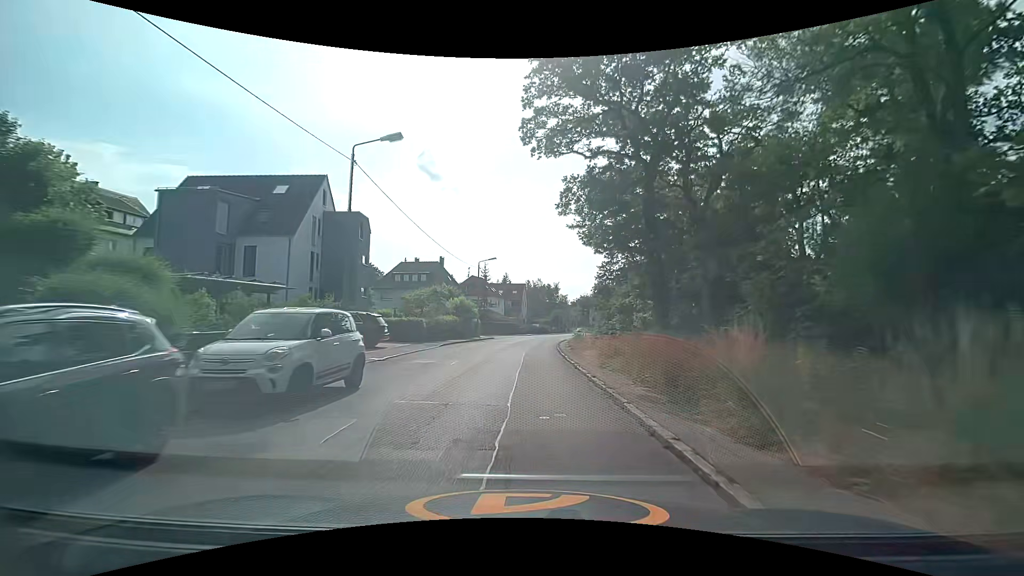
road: tertiary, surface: asphalt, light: Day
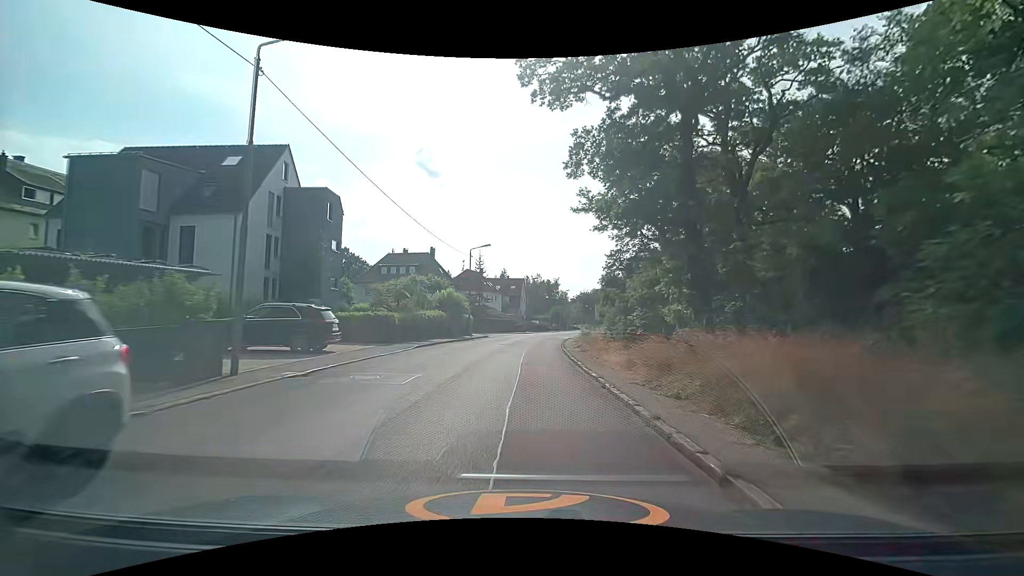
(-0.1, +6.7) m; -1°
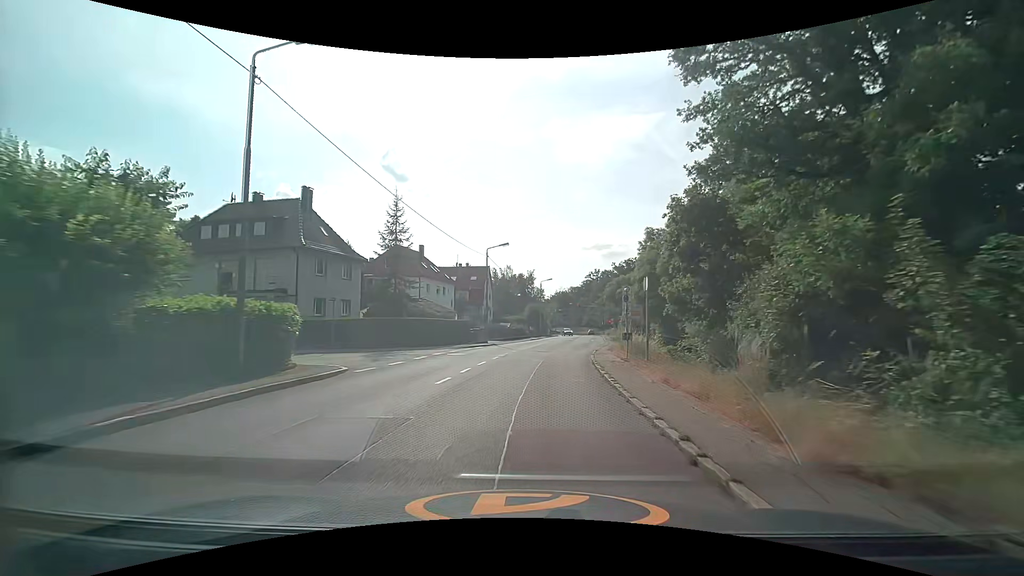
(+0.6, +33.3) m; +3°
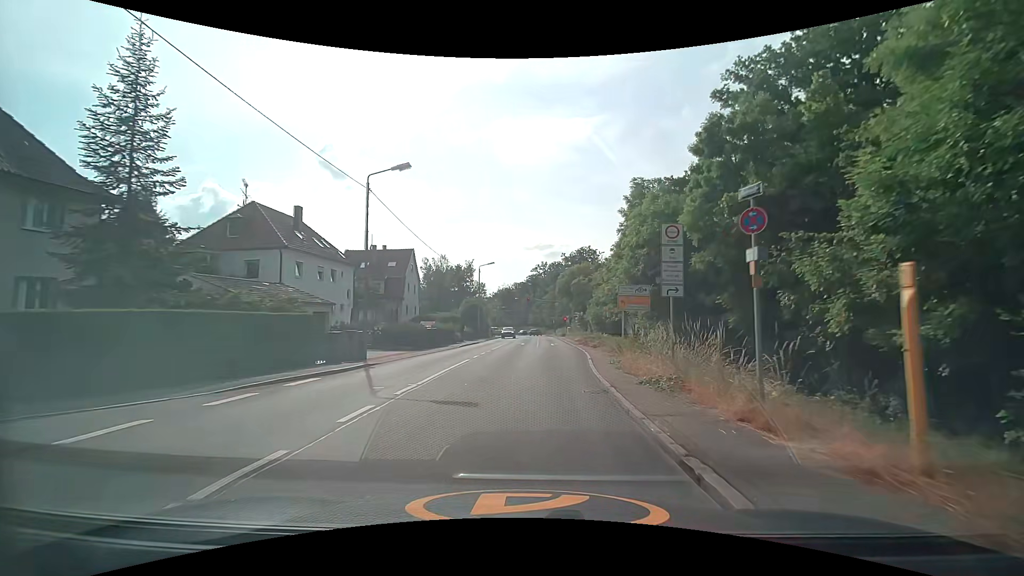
(+1.0, +19.8) m; +7°
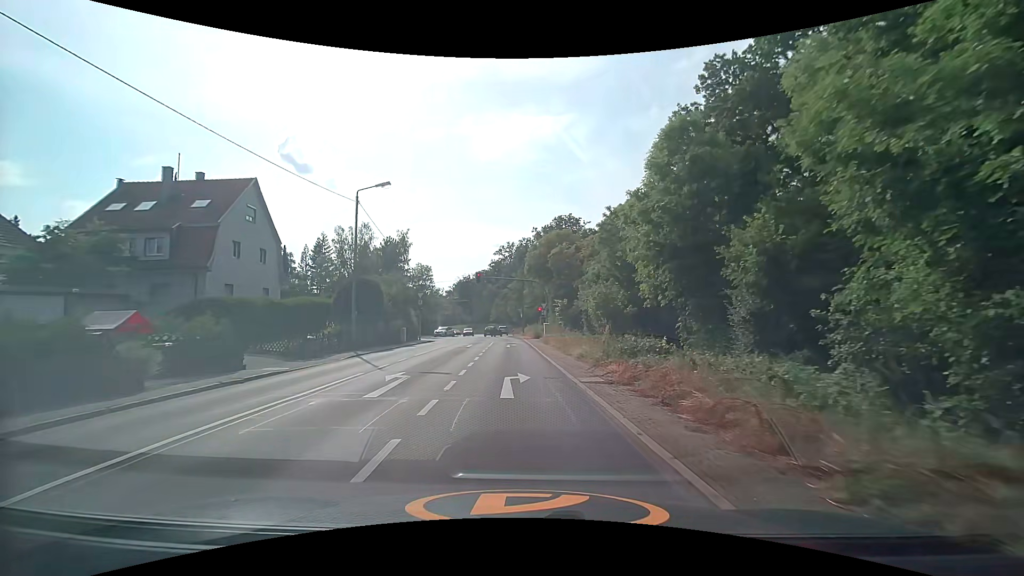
(+2.0, +32.4) m; +4°
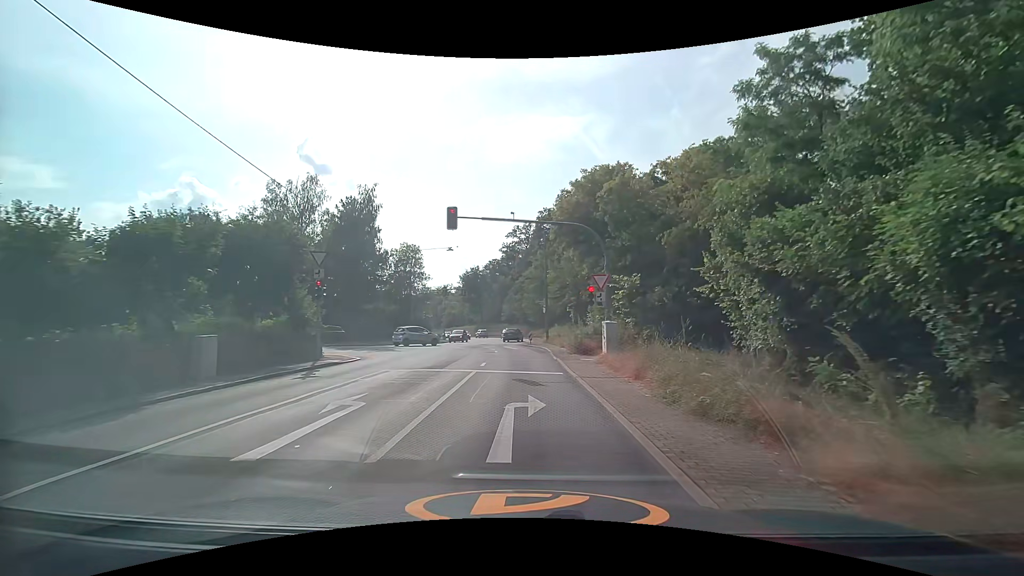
(-0.6, +26.2) m; -2°
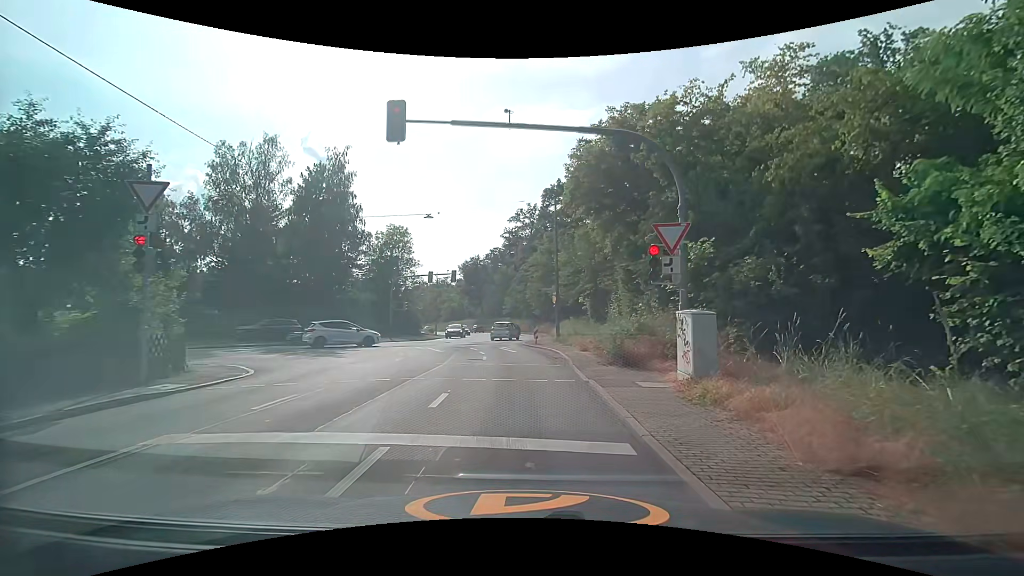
(0.0, +9.1) m; -1°
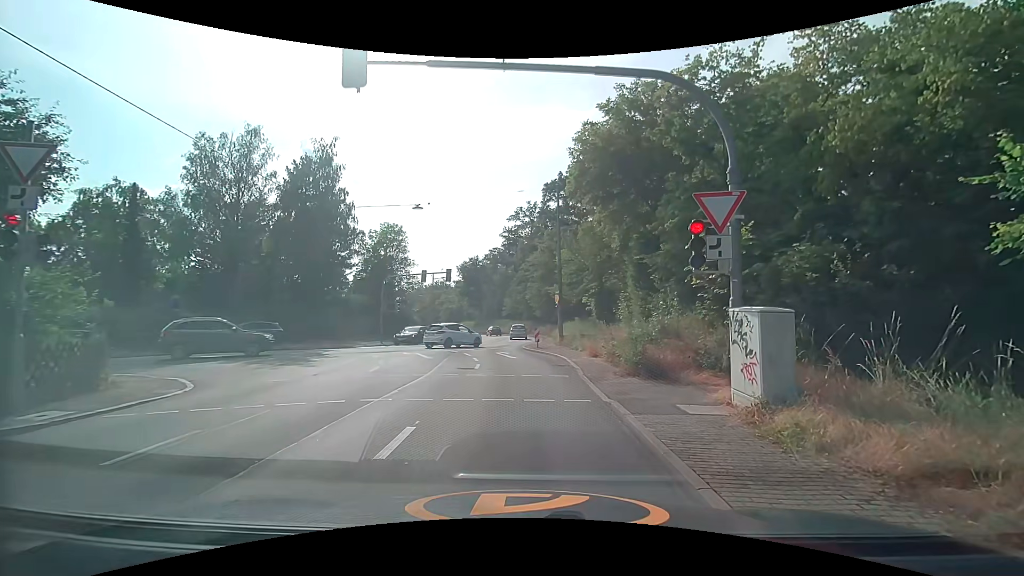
(0.0, +2.5) m; 0°
